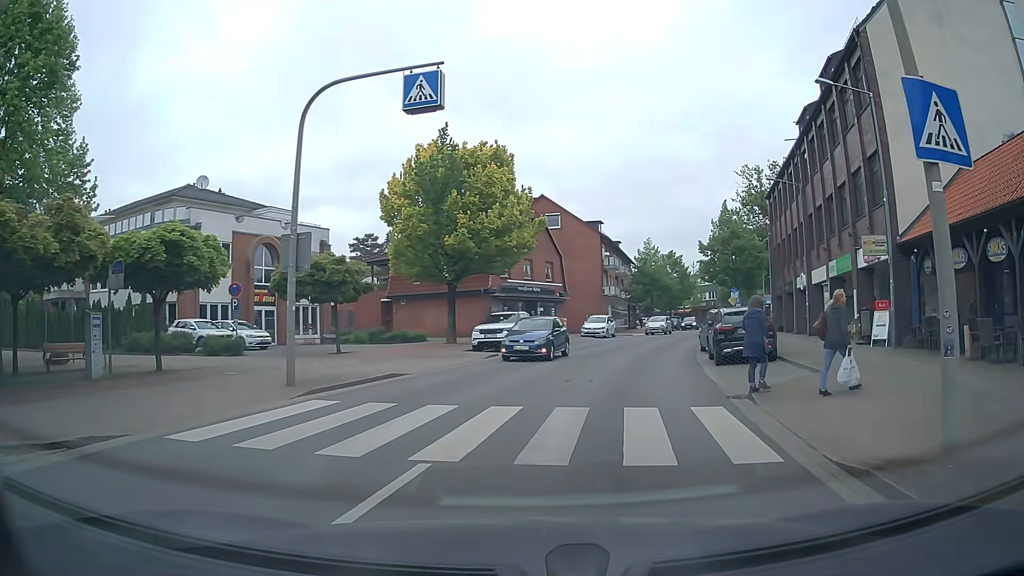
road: secondary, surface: asphalt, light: Day
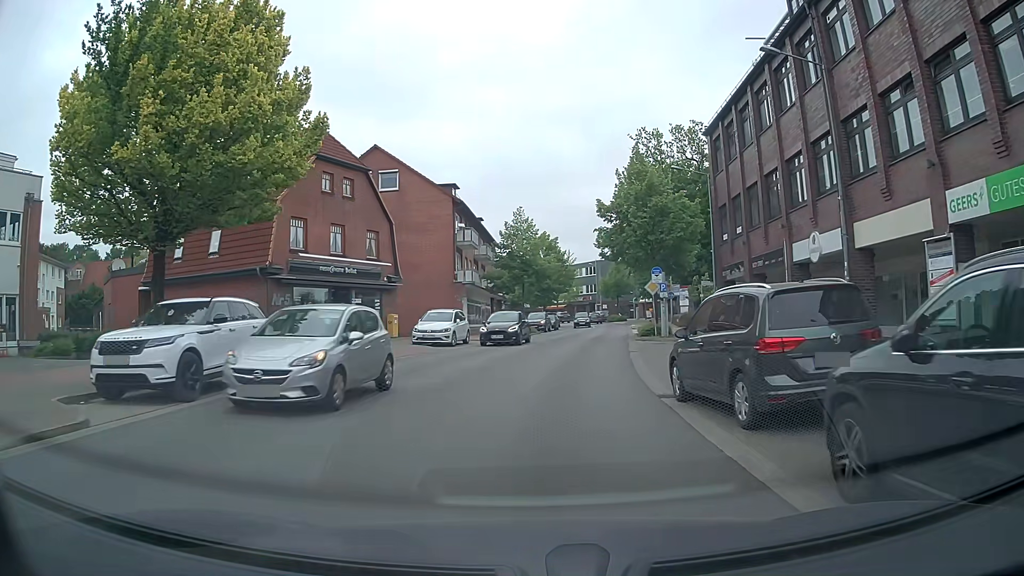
(+2.5, +18.2) m; +12°
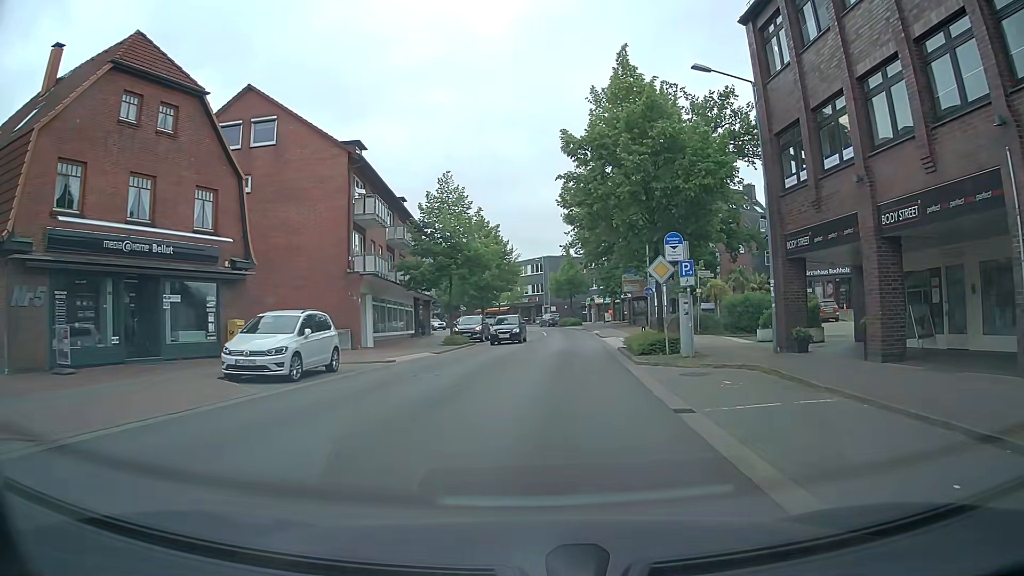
(+0.5, +14.3) m; +4°
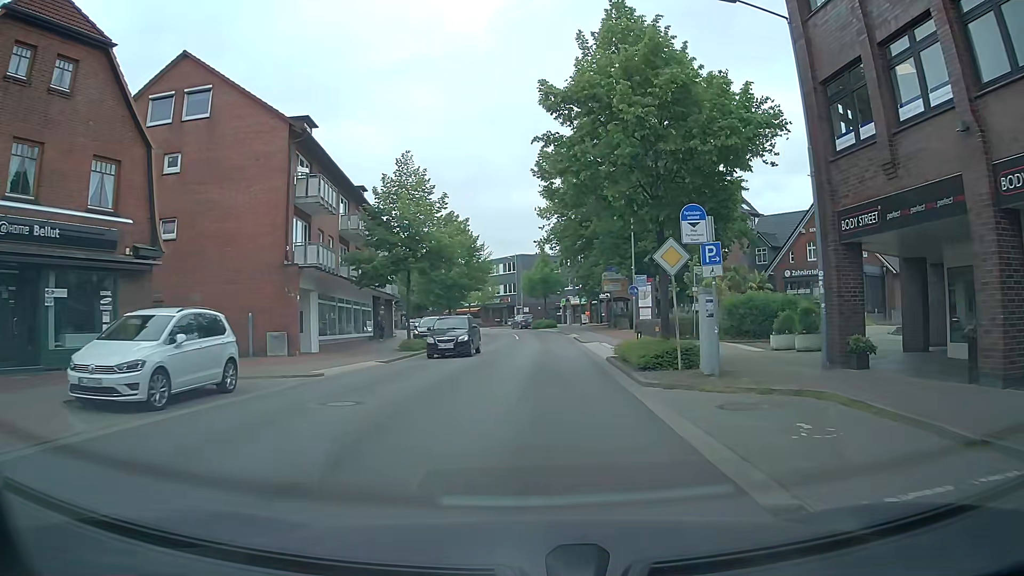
(+0.1, +4.9) m; +2°
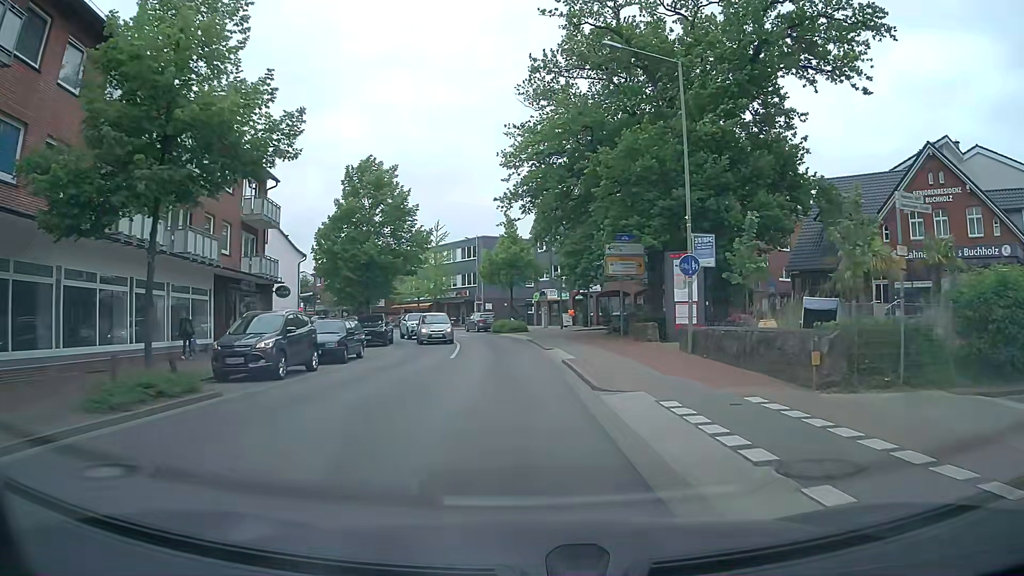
(+1.0, +20.7) m; +3°
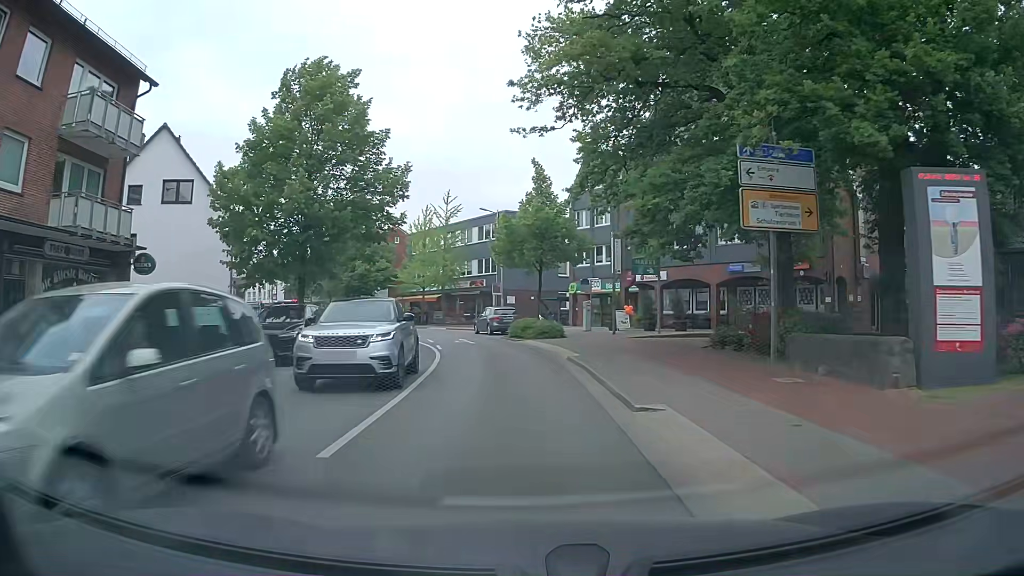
(-0.3, +16.3) m; -2°
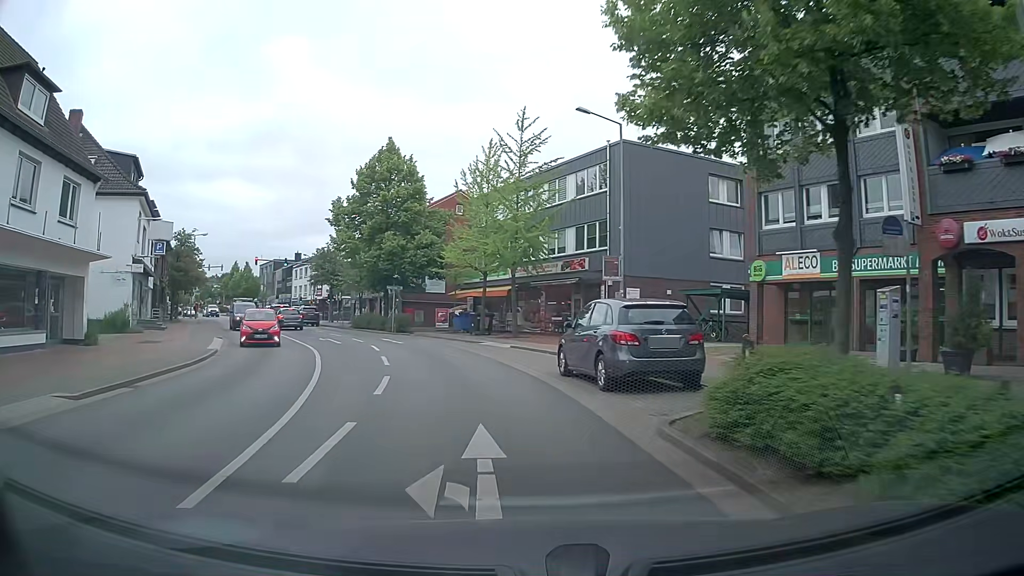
(-1.5, +25.7) m; -8°
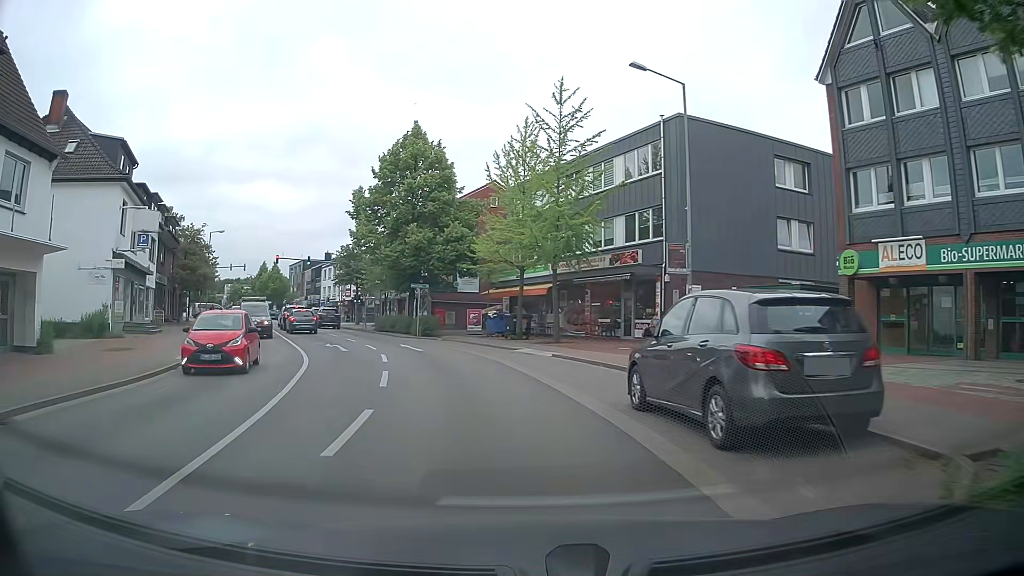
(-0.2, +4.9) m; -3°
